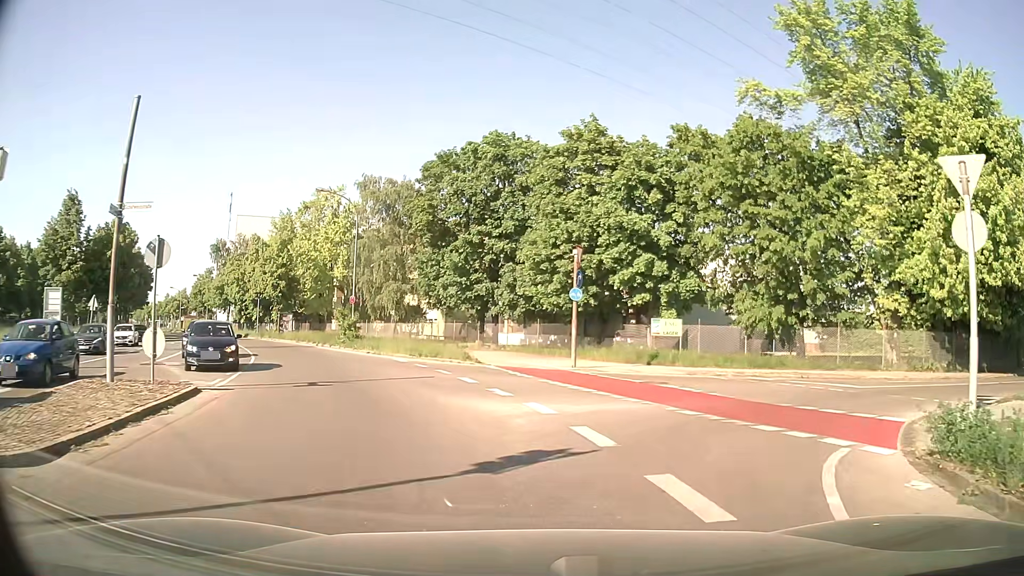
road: tertiary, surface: asphalt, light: Day
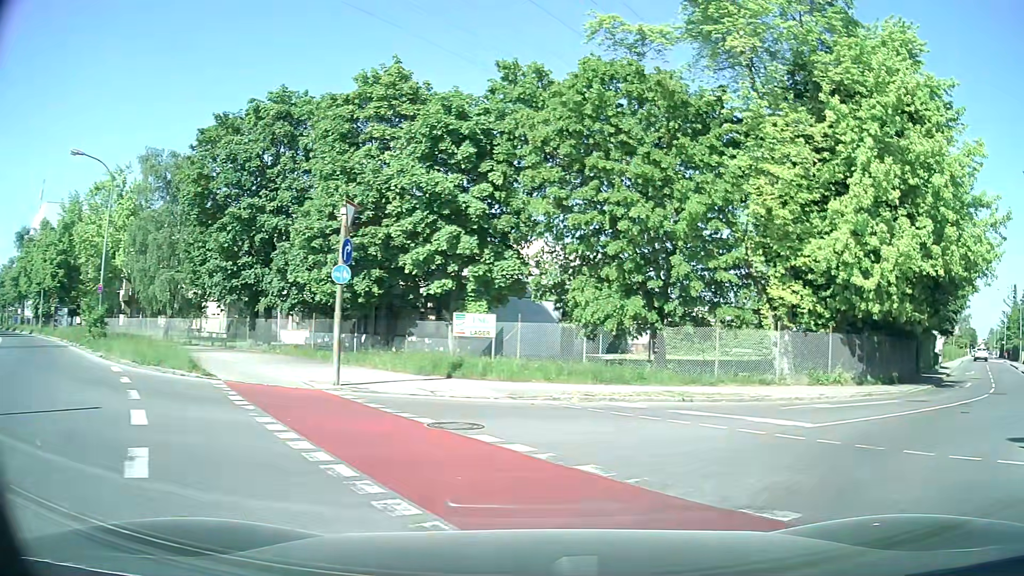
(+0.7, +7.6) m; +17°
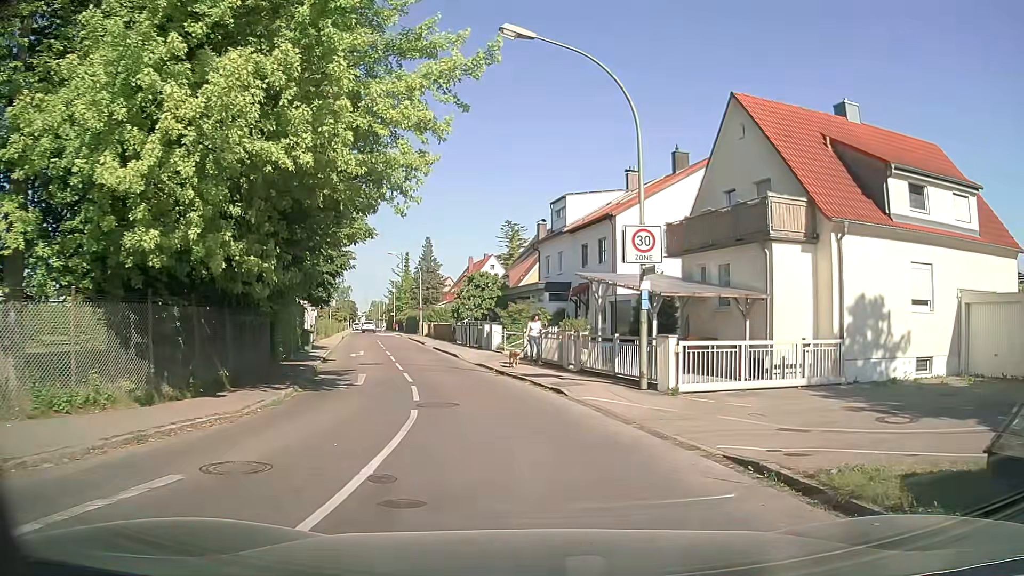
(+5.2, +10.2) m; +54°
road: unclassified
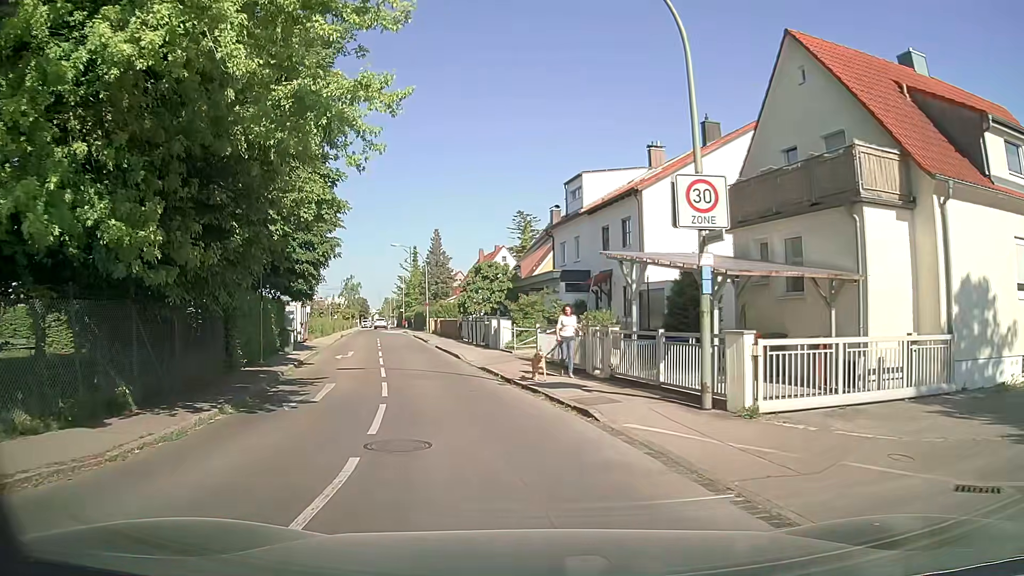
(0.0, +4.5) m; 0°
